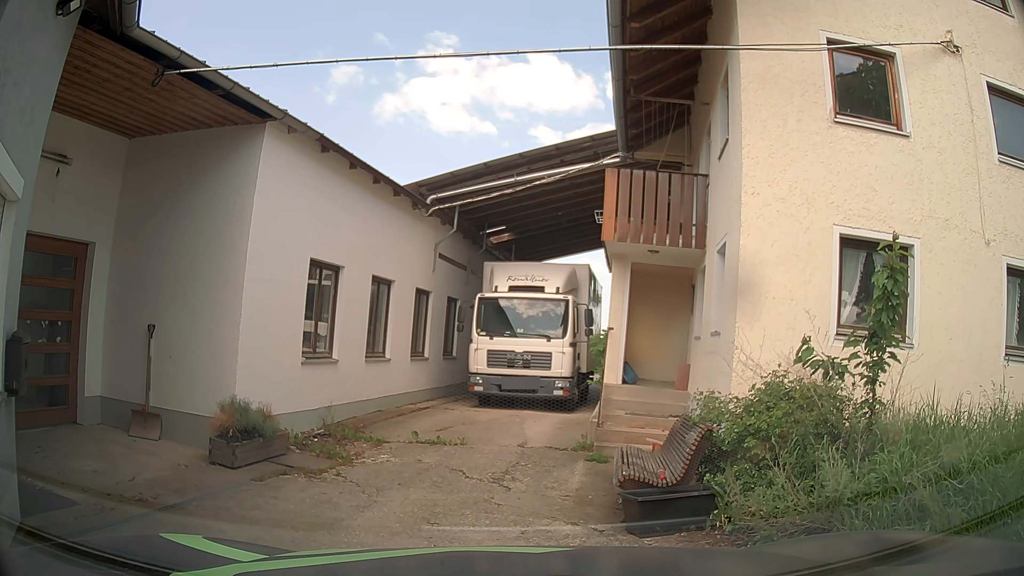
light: Day
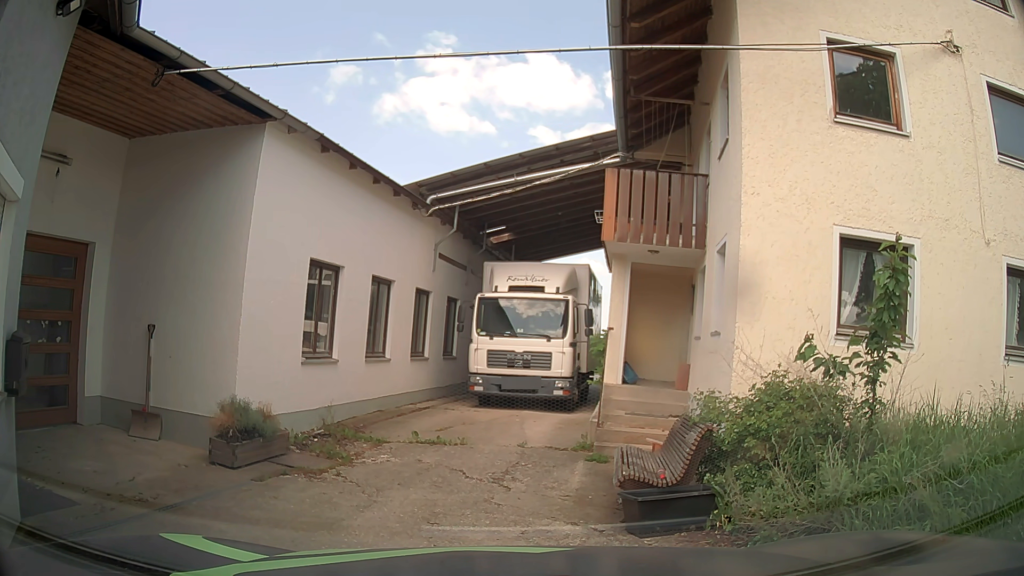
(0.0, 0.0) m; 0°
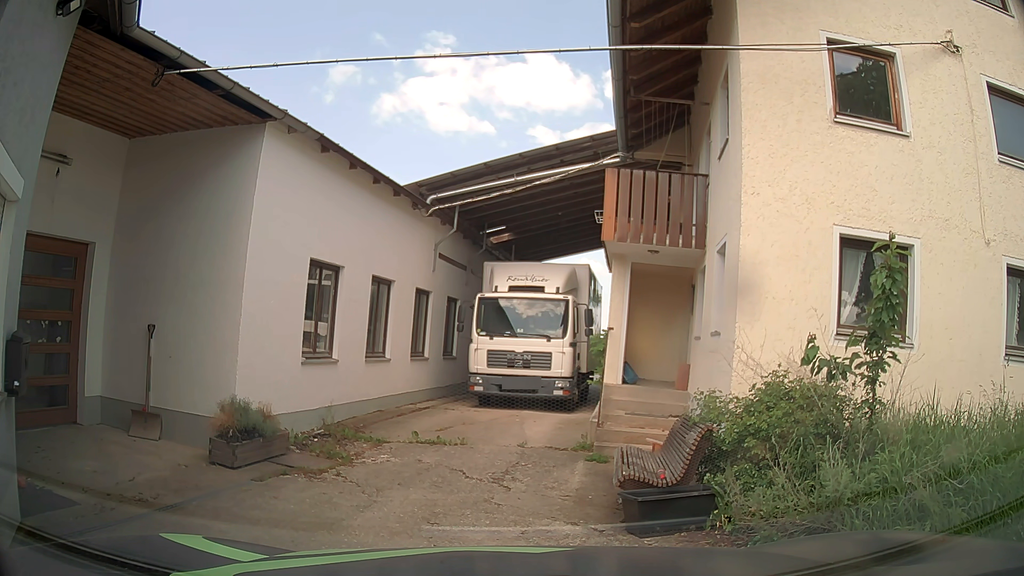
(0.0, 0.0) m; 0°
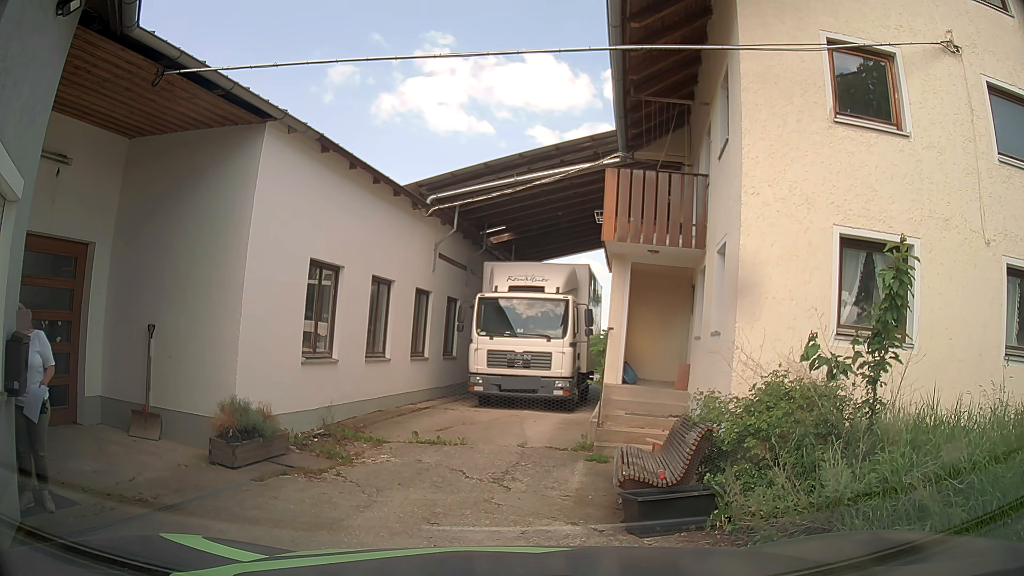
(0.0, 0.0) m; 0°
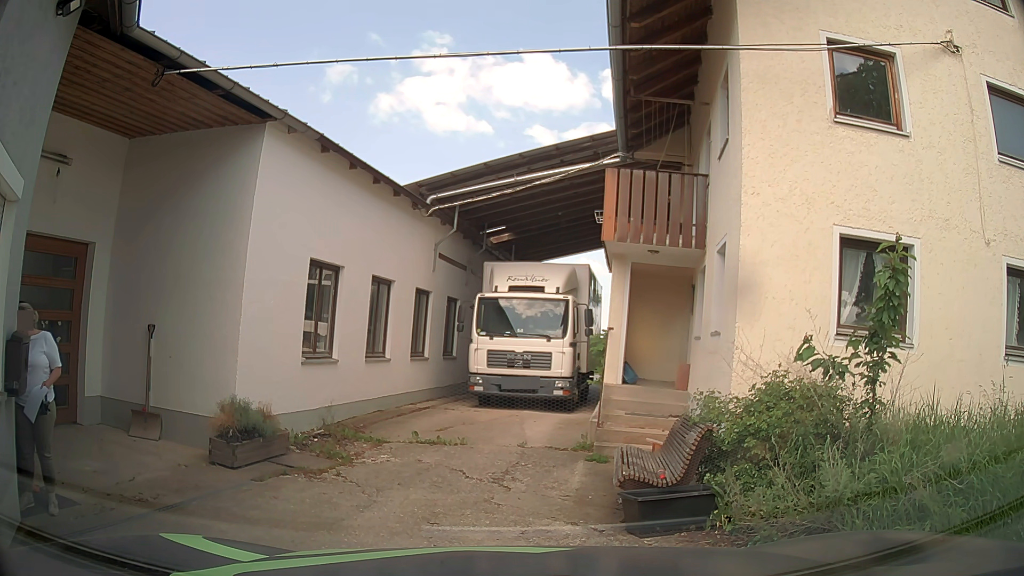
(0.0, 0.0) m; 0°
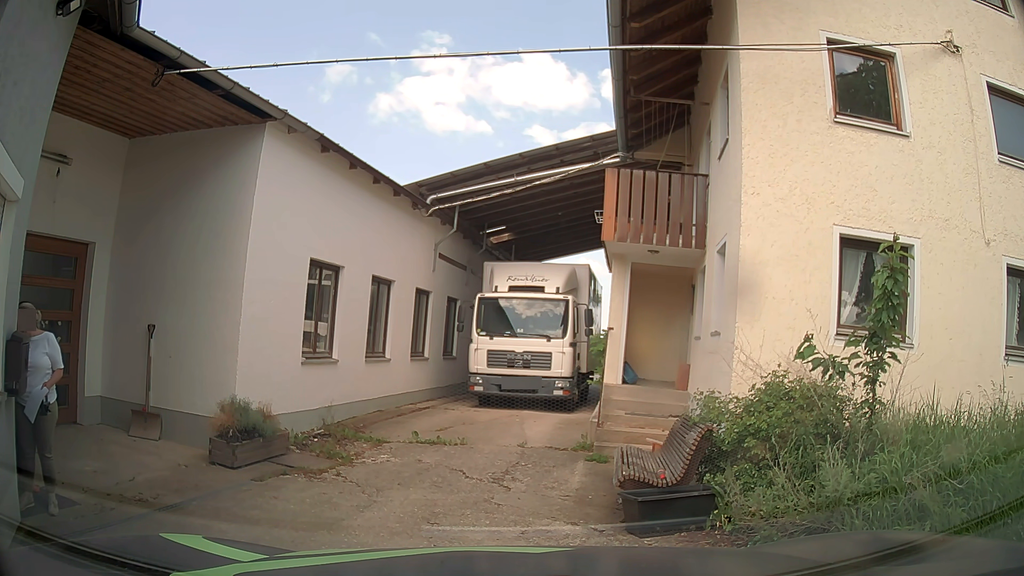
(0.0, 0.0) m; 0°
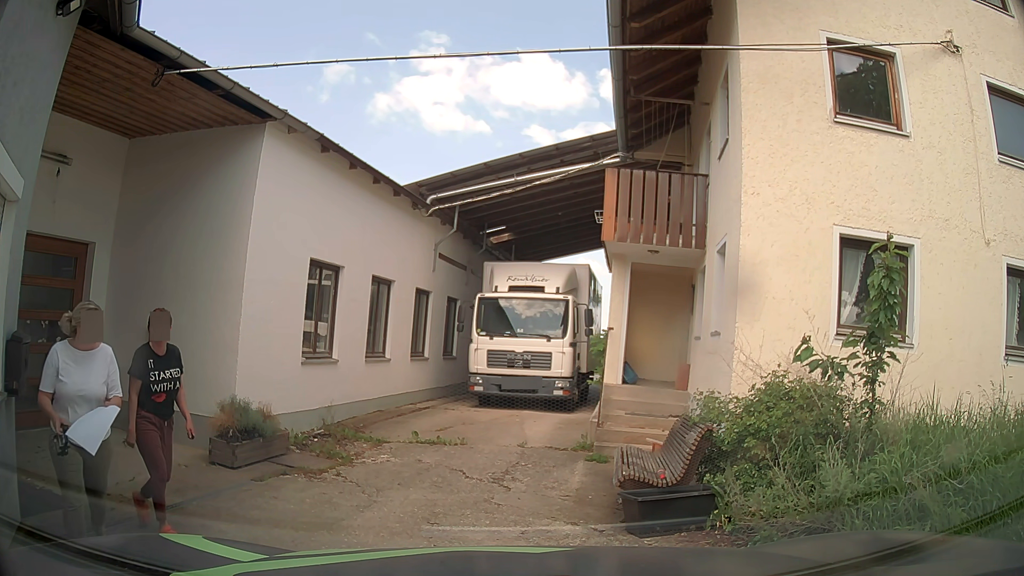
(0.0, 0.0) m; 0°
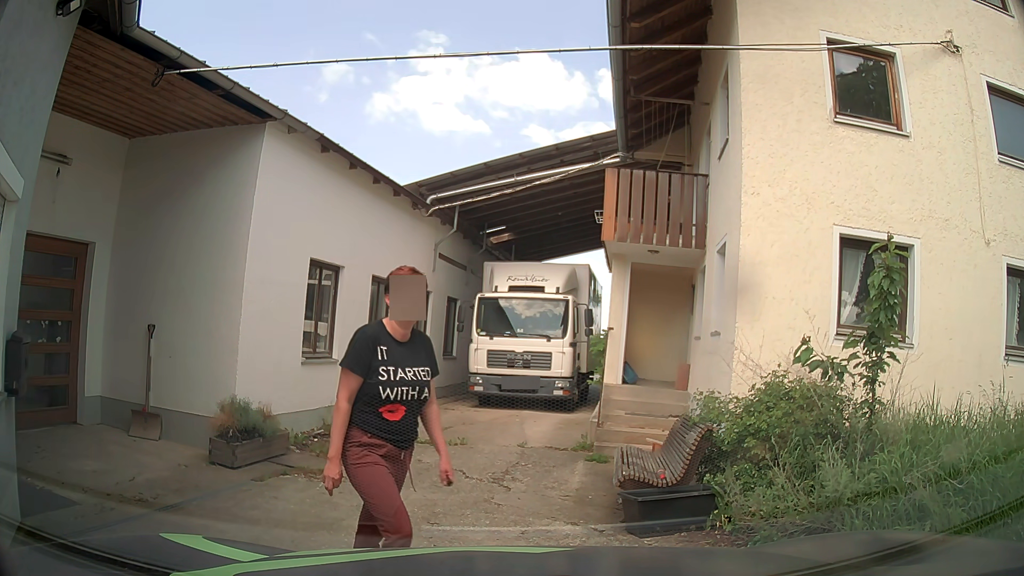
(0.0, 0.0) m; 0°
